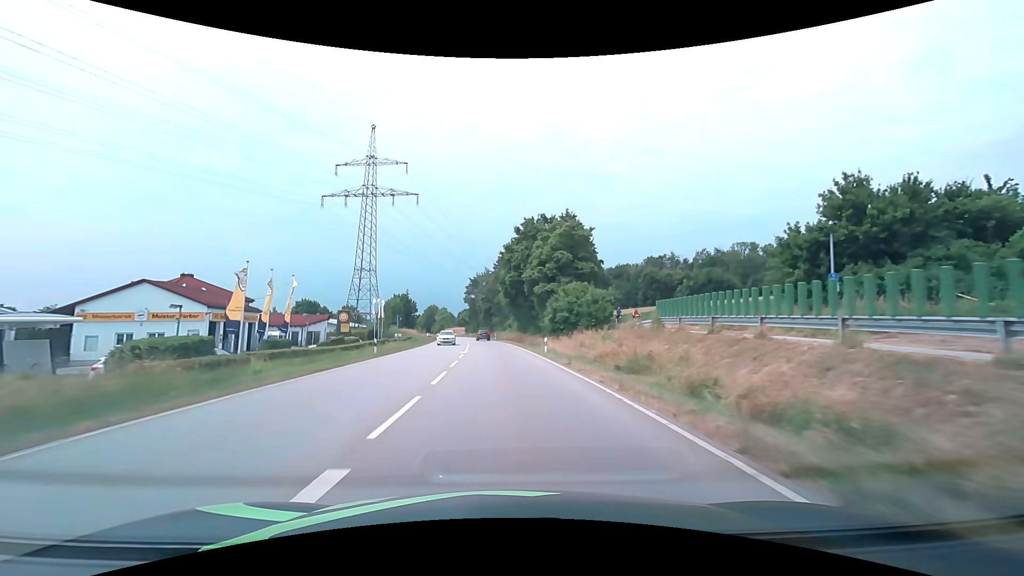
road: primary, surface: asphalt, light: Day
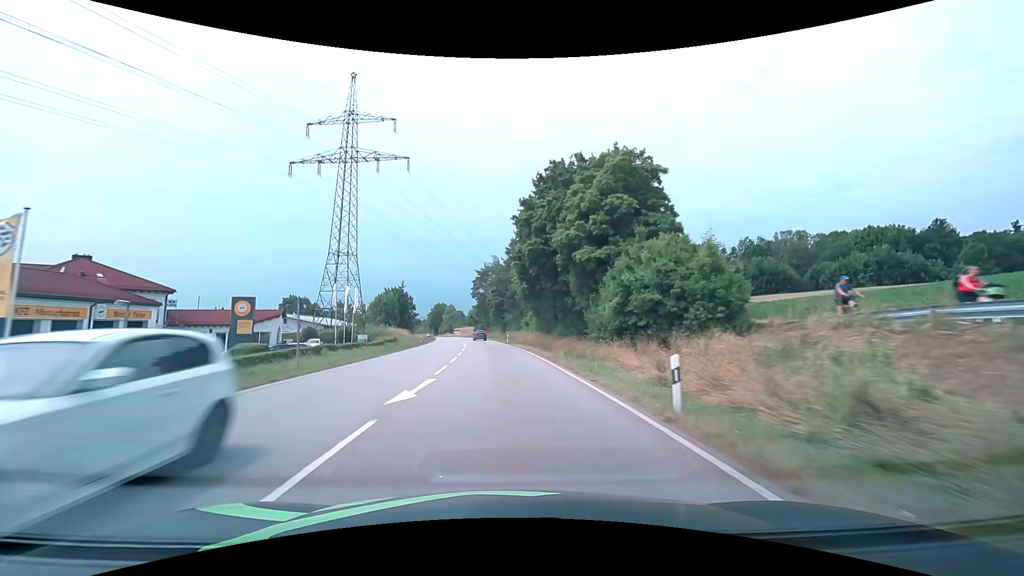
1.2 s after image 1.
(-0.4, +21.2) m; -2°
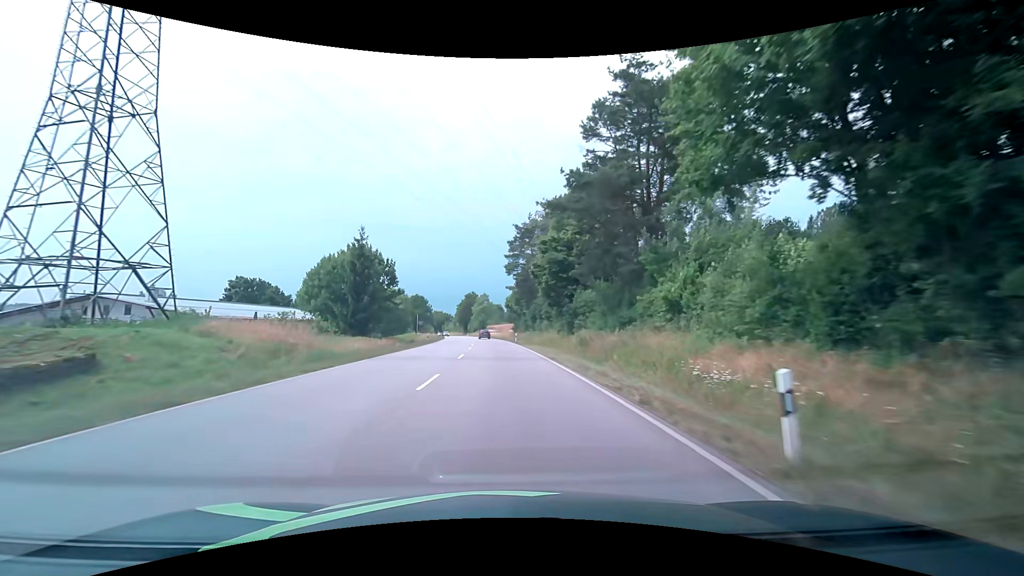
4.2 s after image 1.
(-2.4, +53.1) m; -5°
(0, +10) (0, +20) (-1, +30) (-1, +40) (-1, +50) (-2, +60) (-3, +70) (-4, +80) (-5, +90) (-6, +100) m
